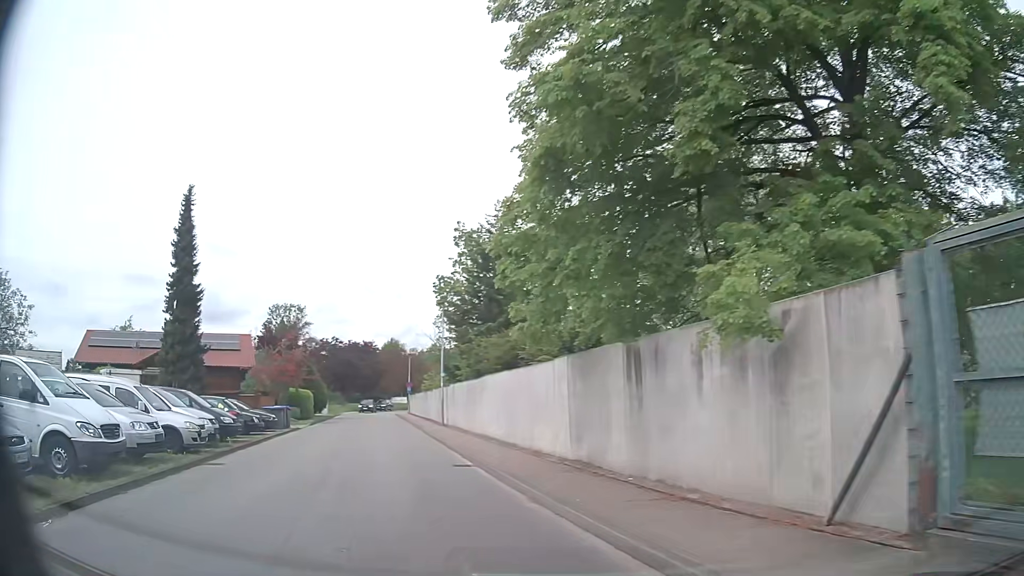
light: Day
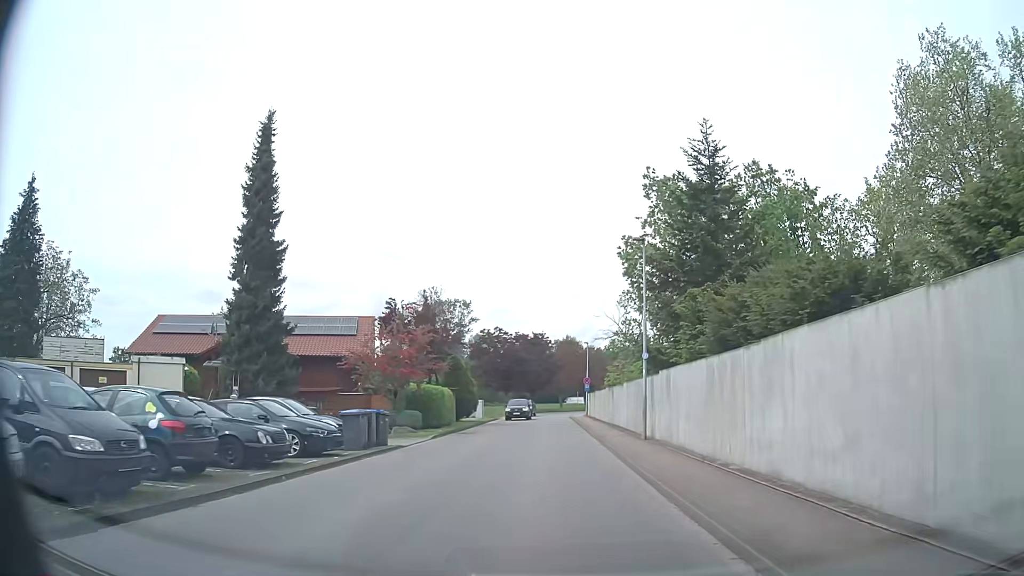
(-2.5, +13.9) m; -14°
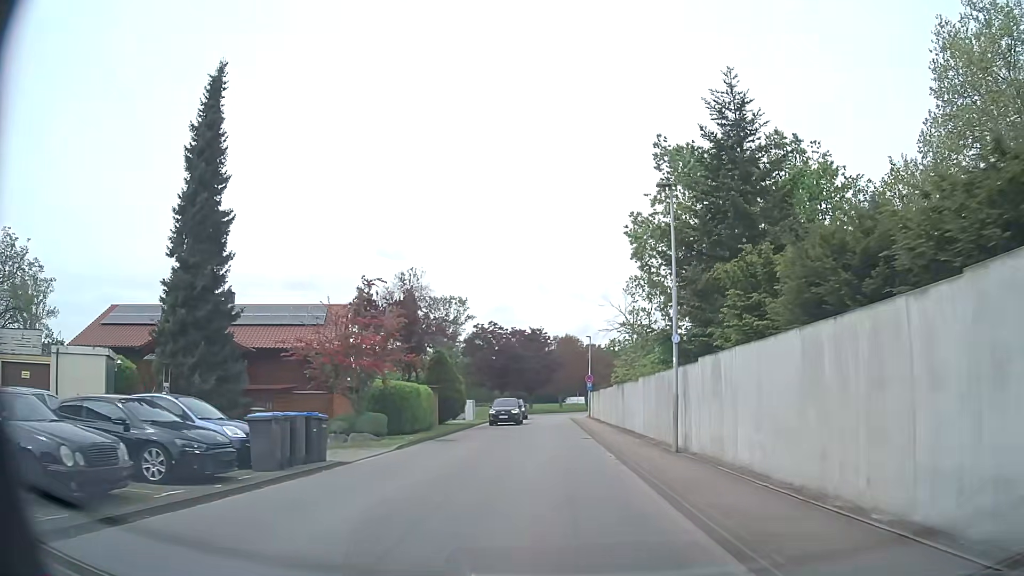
(+0.1, +5.8) m; +1°
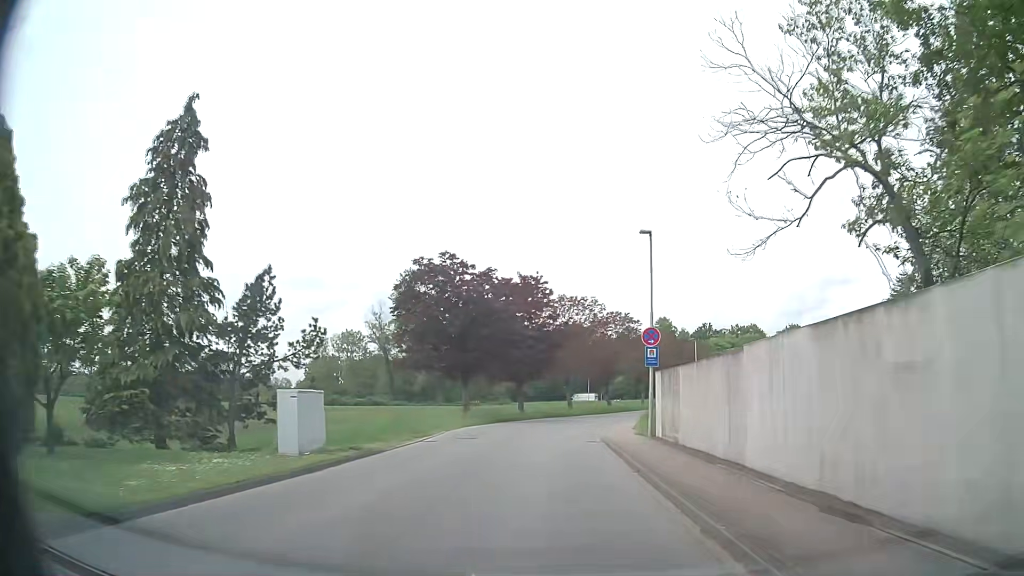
(-0.5, +33.8) m; 0°
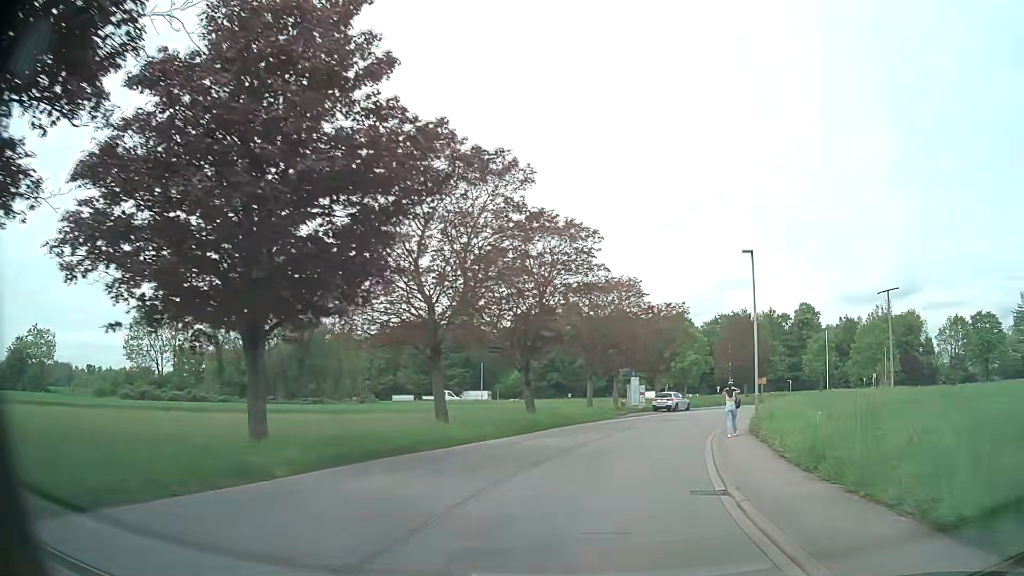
(+0.8, +35.6) m; +9°
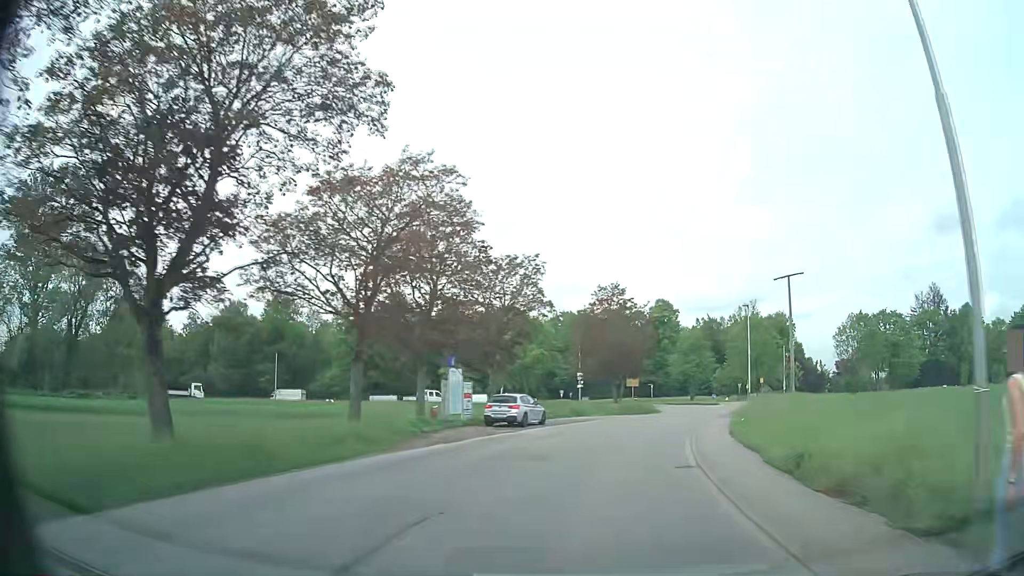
(+2.5, +19.7) m; +14°
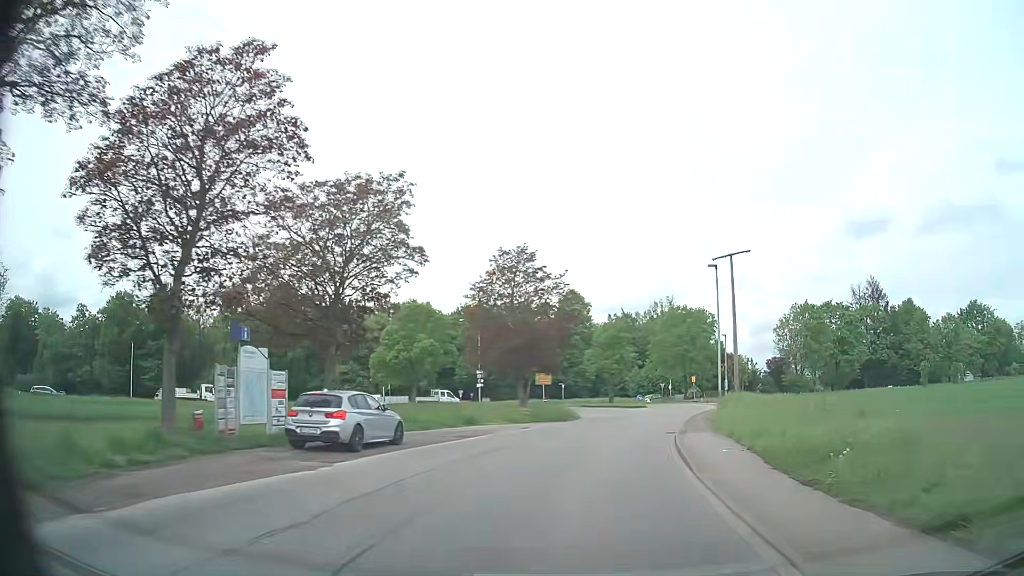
(+0.9, +13.1) m; +7°
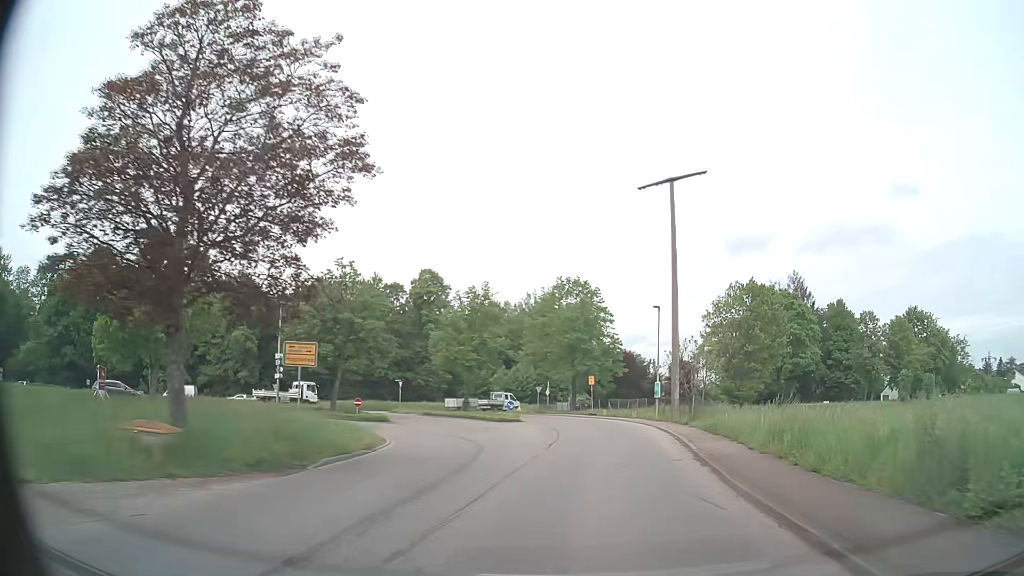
(+2.7, +25.9) m; +11°
(0, +10) (+1, +20) (+1, +30) (+1, +40) (-1, +50) (-5, +59) (-12, +66) (-22, +67) (-30, +61) (-36, +53) m
